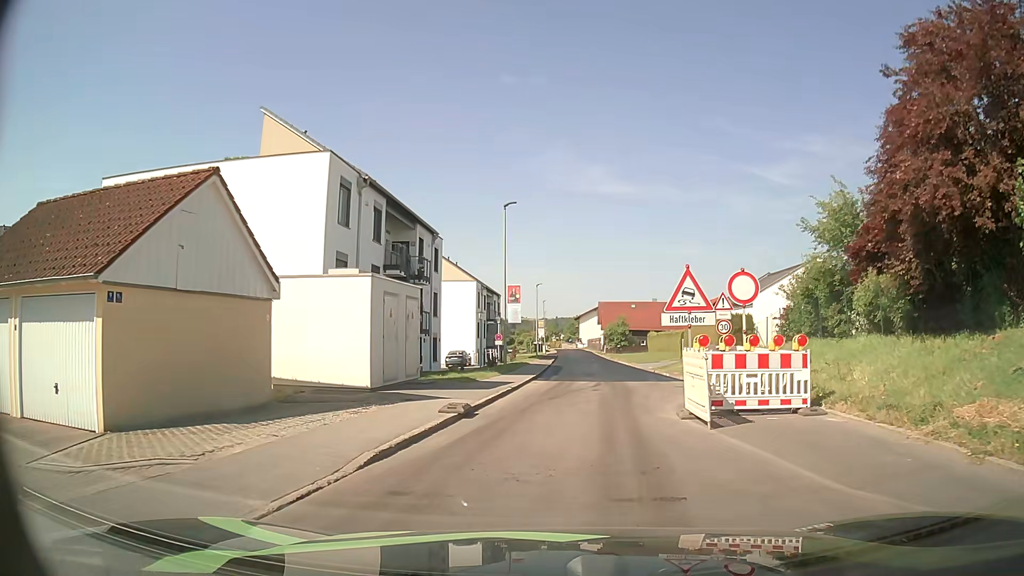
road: tertiary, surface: asphalt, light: Day
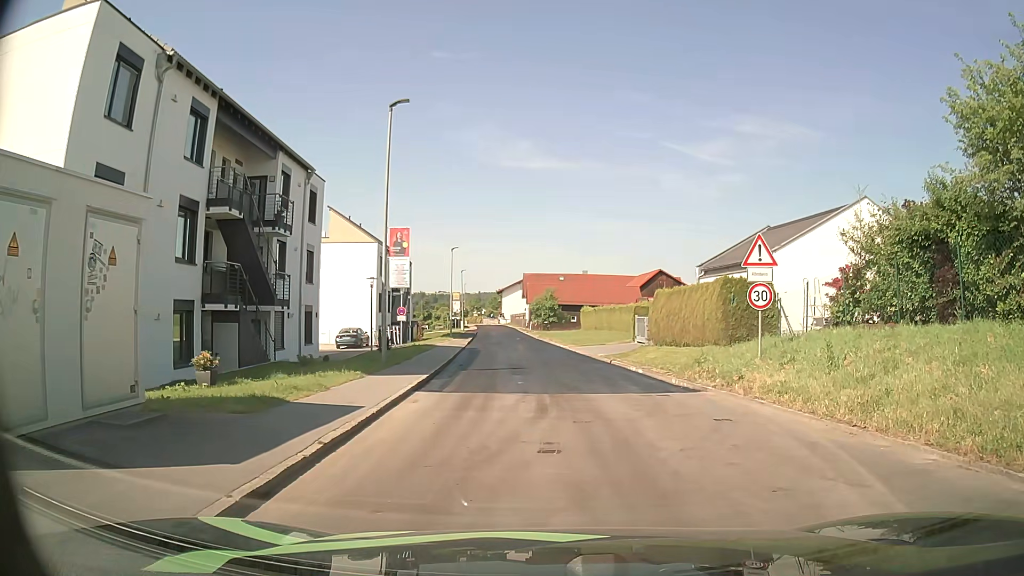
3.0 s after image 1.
(+0.3, +11.6) m; +6°
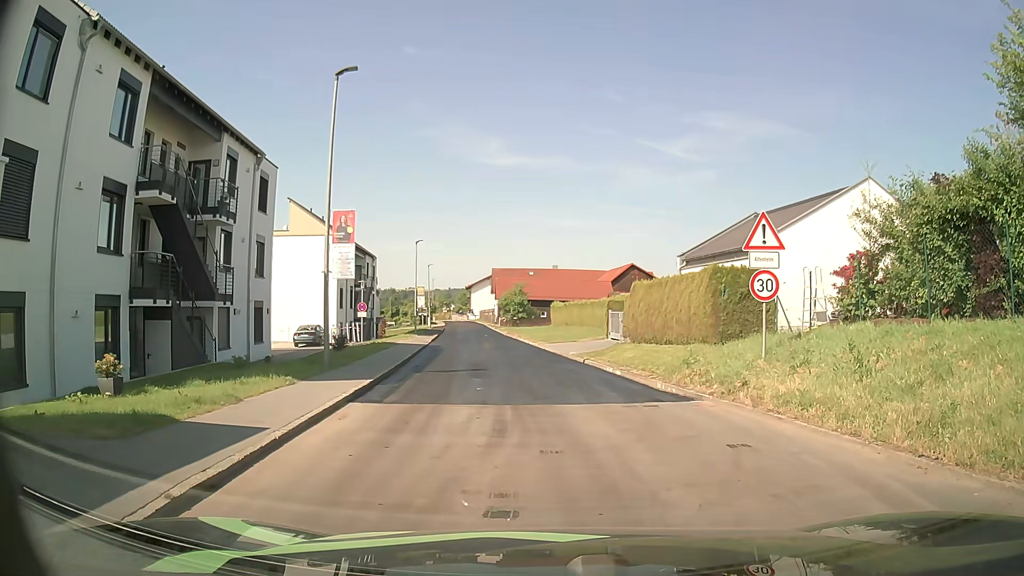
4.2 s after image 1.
(+0.1, +2.4) m; +2°
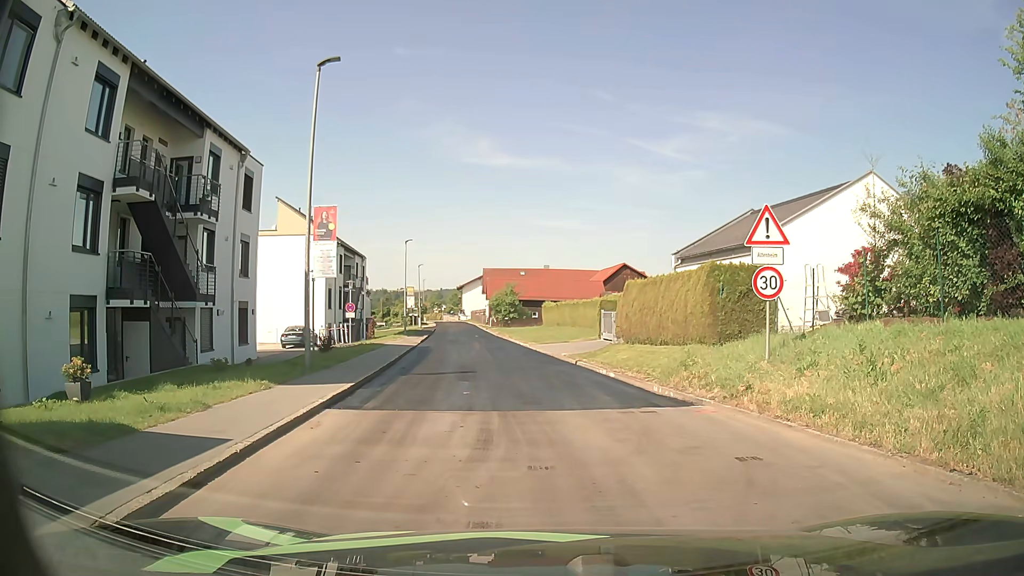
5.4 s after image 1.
(0.0, +0.7) m; 0°
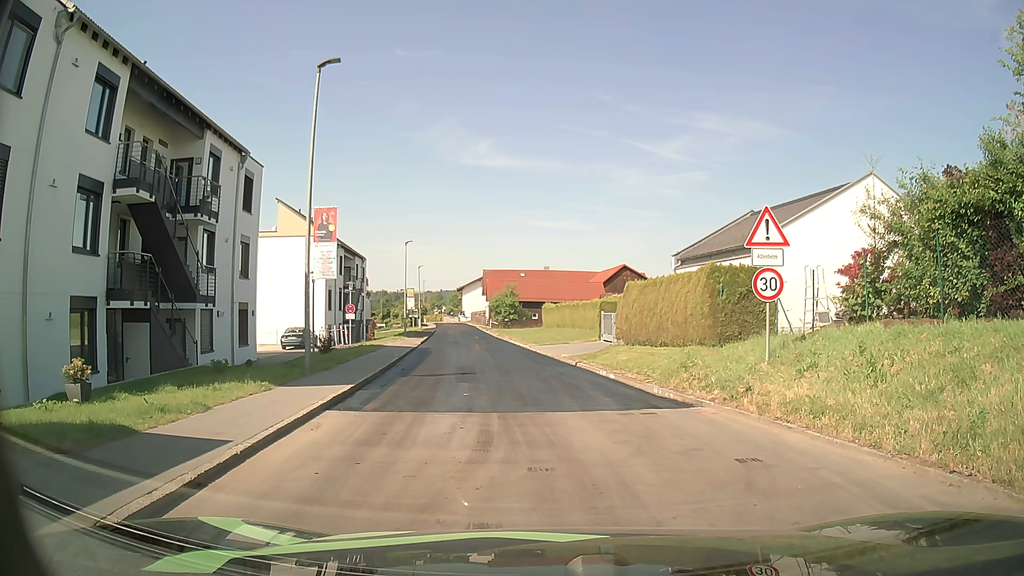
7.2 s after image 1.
(0.0, +0.1) m; 0°
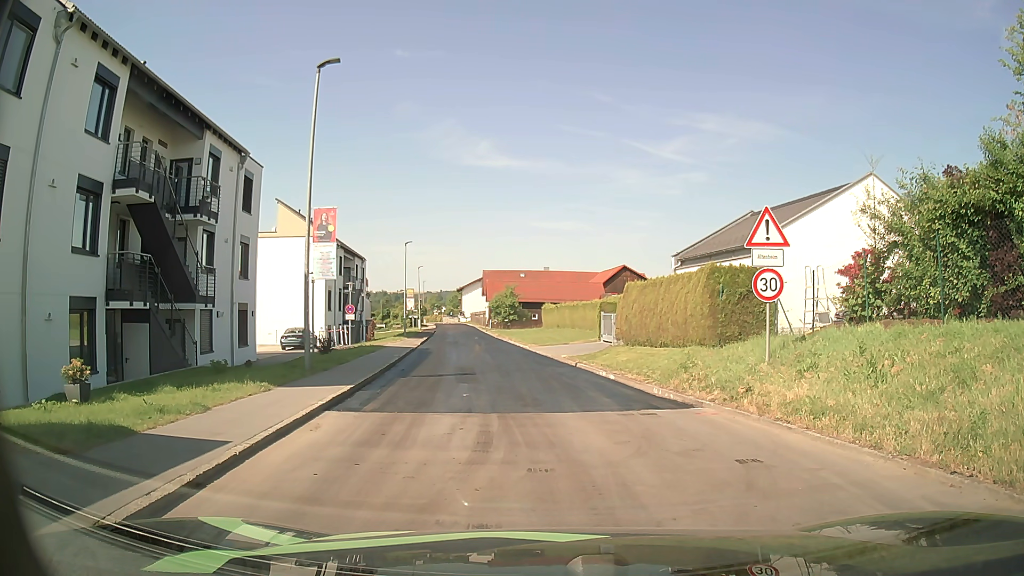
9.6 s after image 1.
(0.0, 0.0) m; 0°
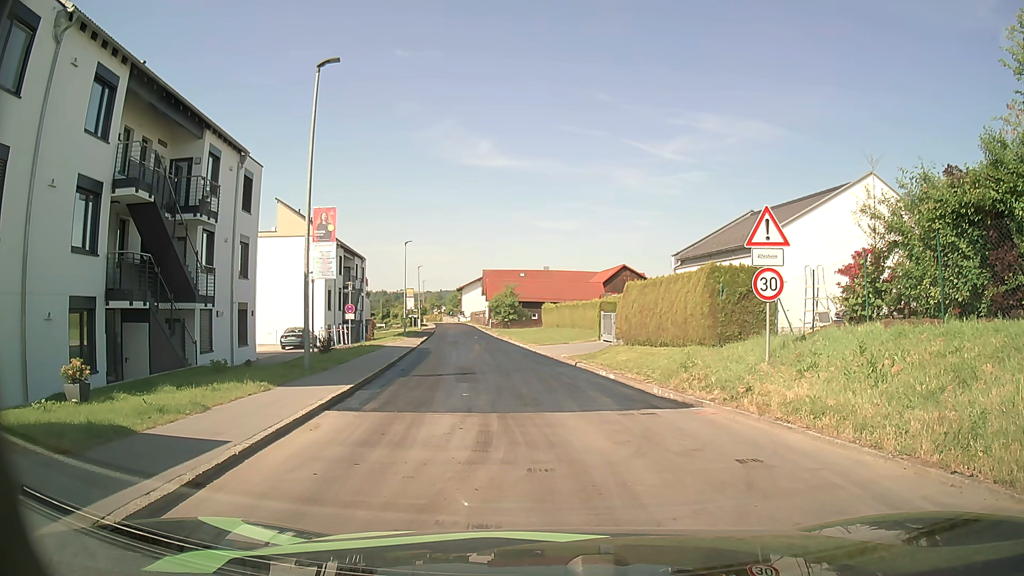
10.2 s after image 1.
(0.0, 0.0) m; 0°
